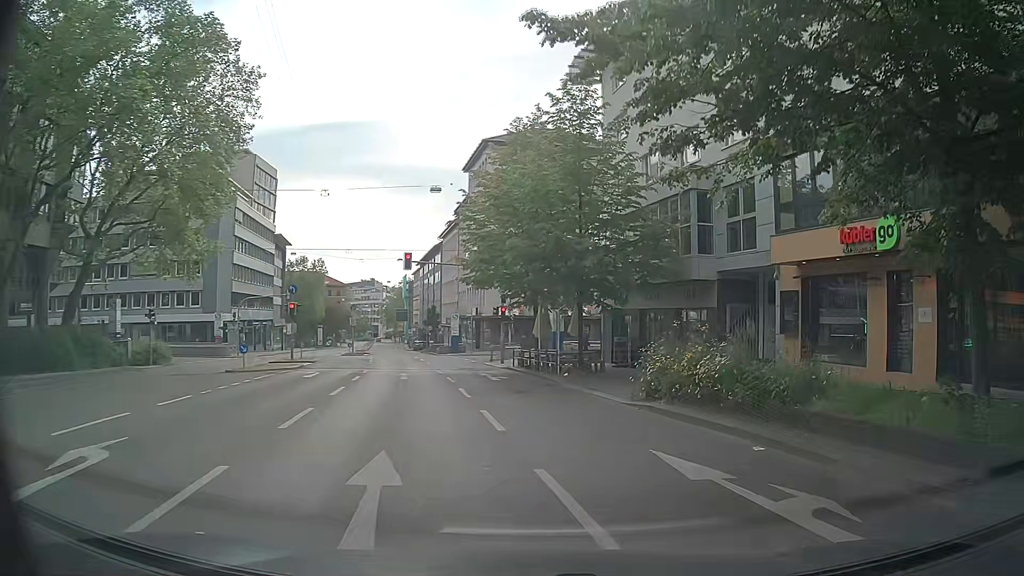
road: secondary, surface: asphalt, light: Day
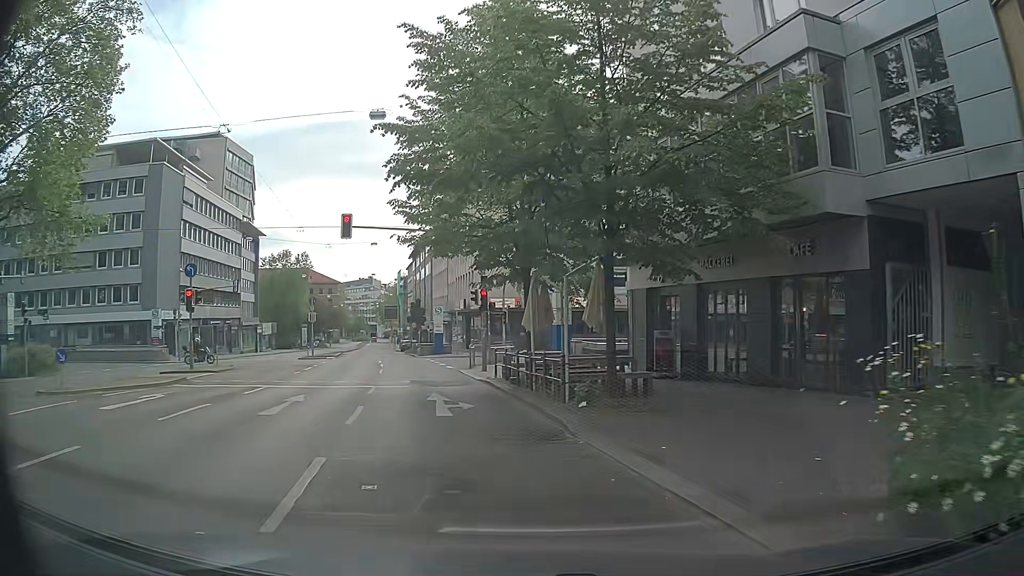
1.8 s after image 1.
(+0.3, +11.5) m; 0°
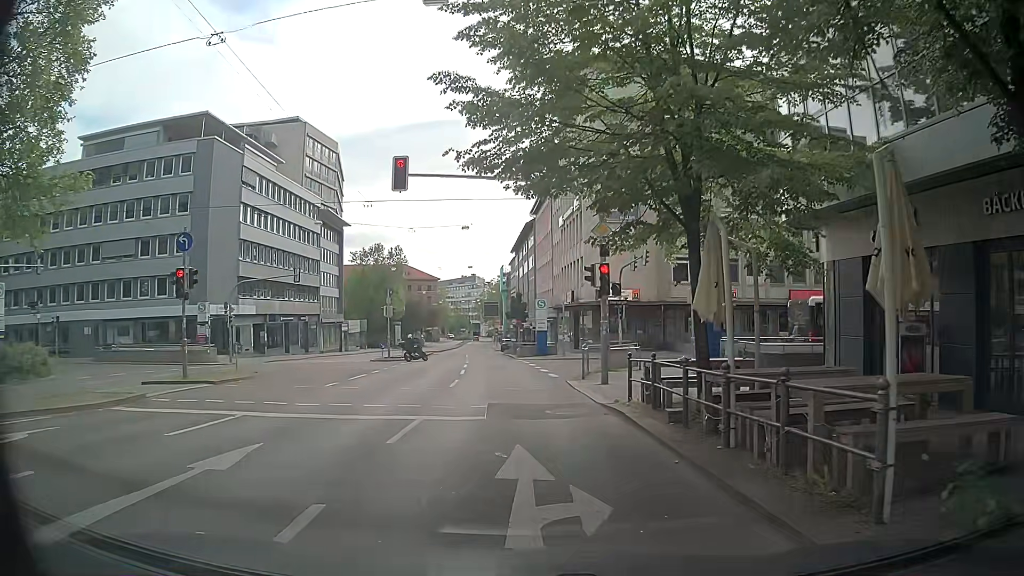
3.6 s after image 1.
(-0.5, +8.3) m; -6°
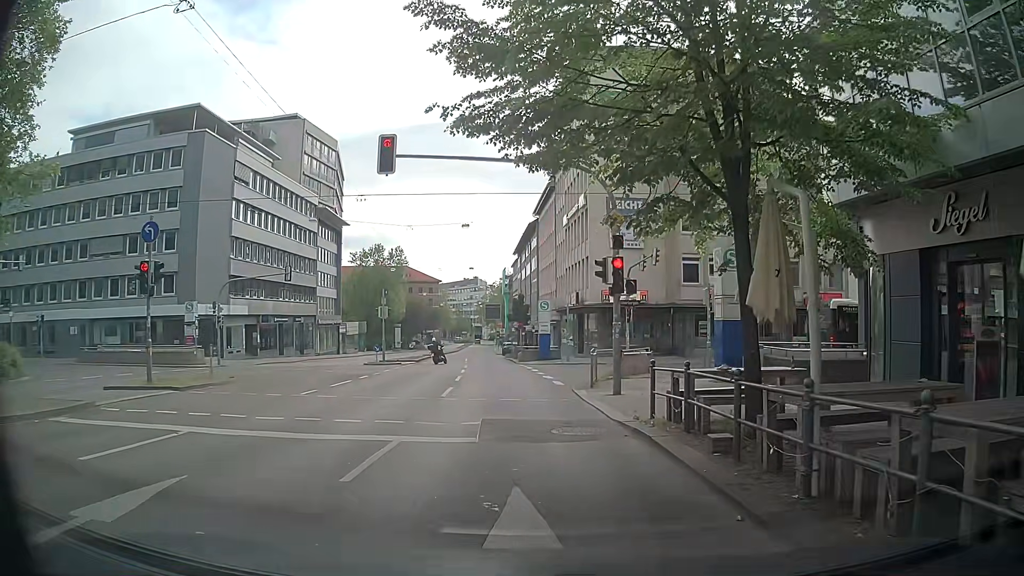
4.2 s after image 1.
(-0.1, +2.1) m; 0°
